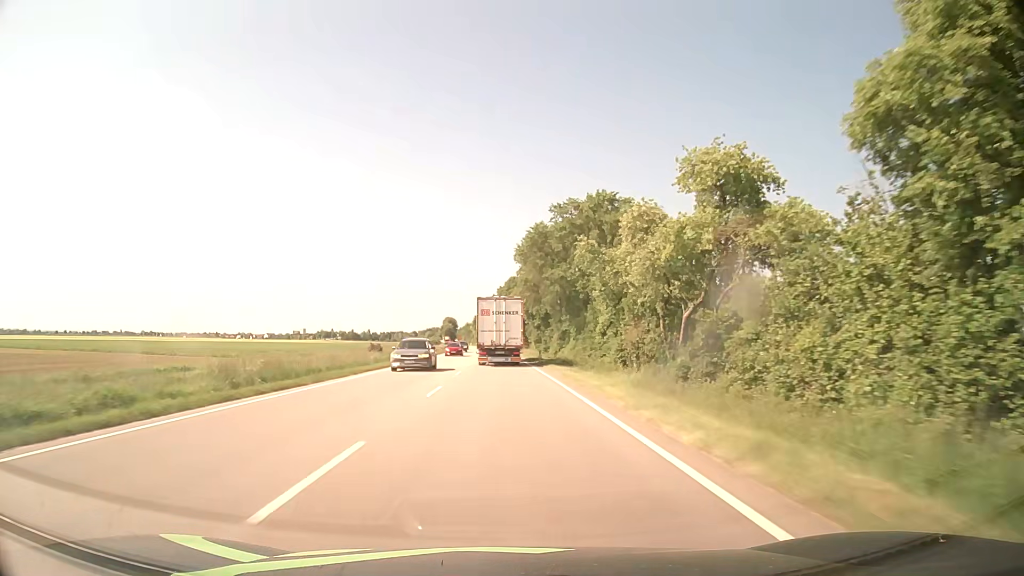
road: primary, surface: asphalt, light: Day
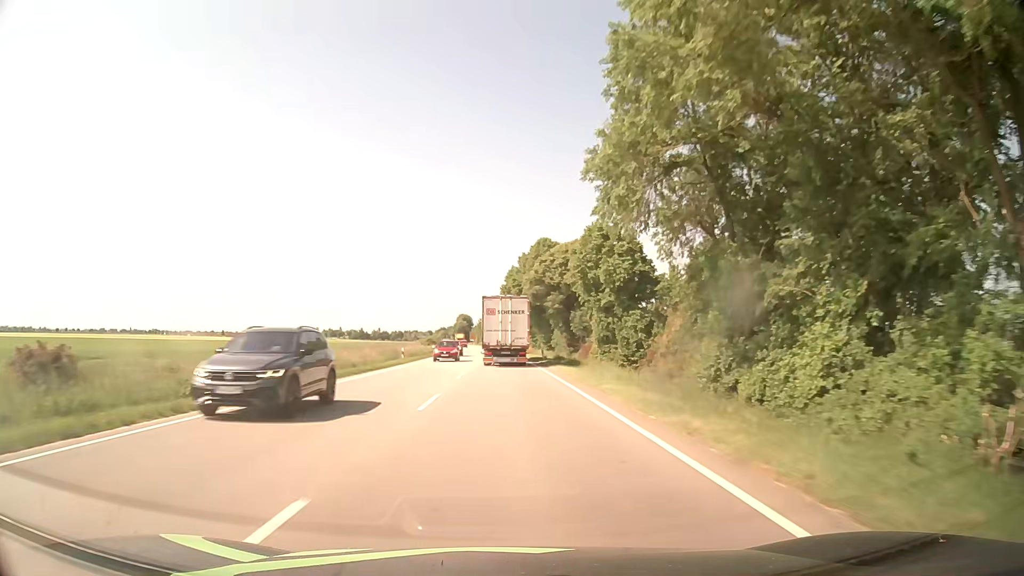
(-0.8, +50.9) m; -2°
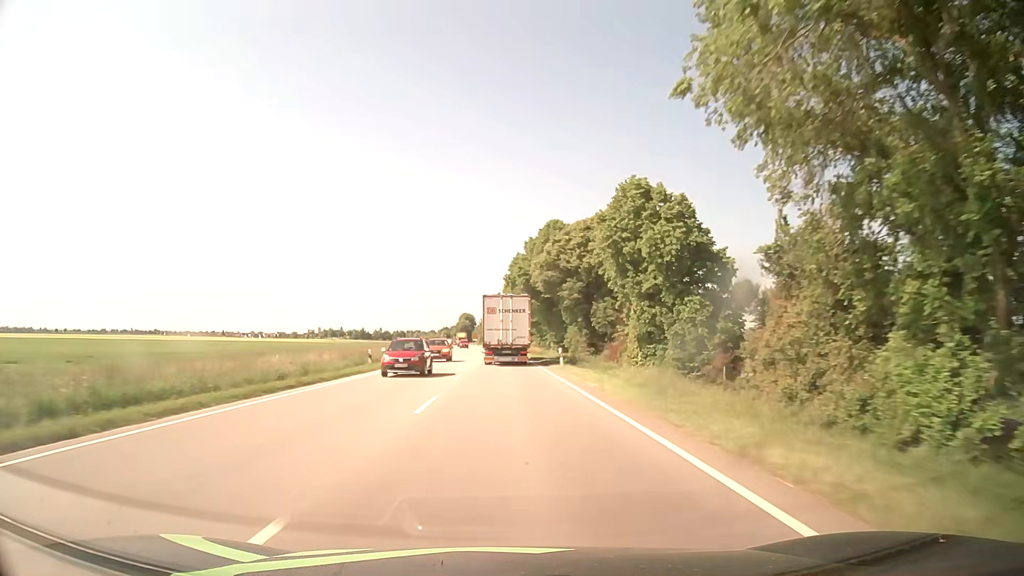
(-0.1, +12.6) m; 0°
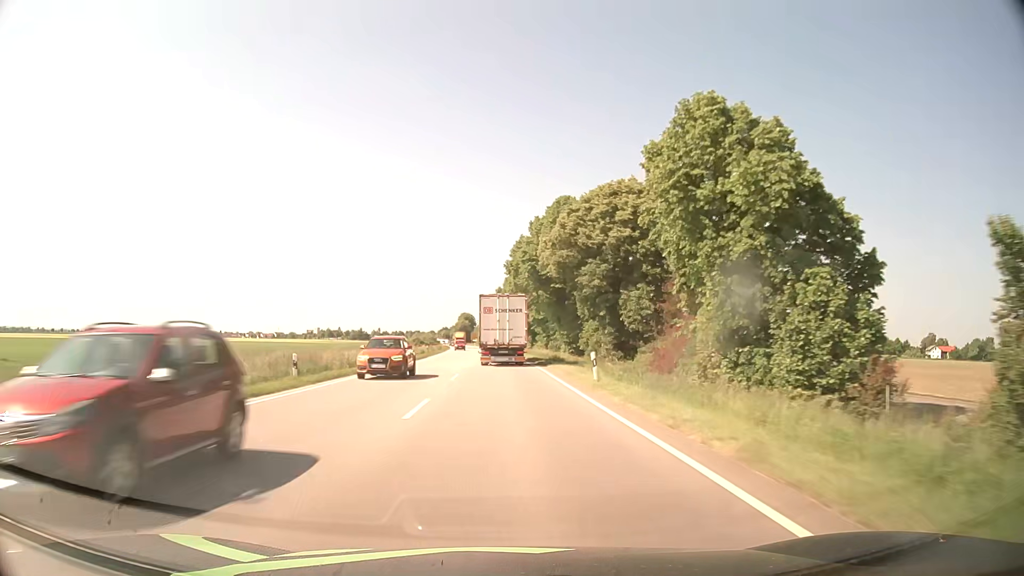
(0.0, +12.6) m; 0°
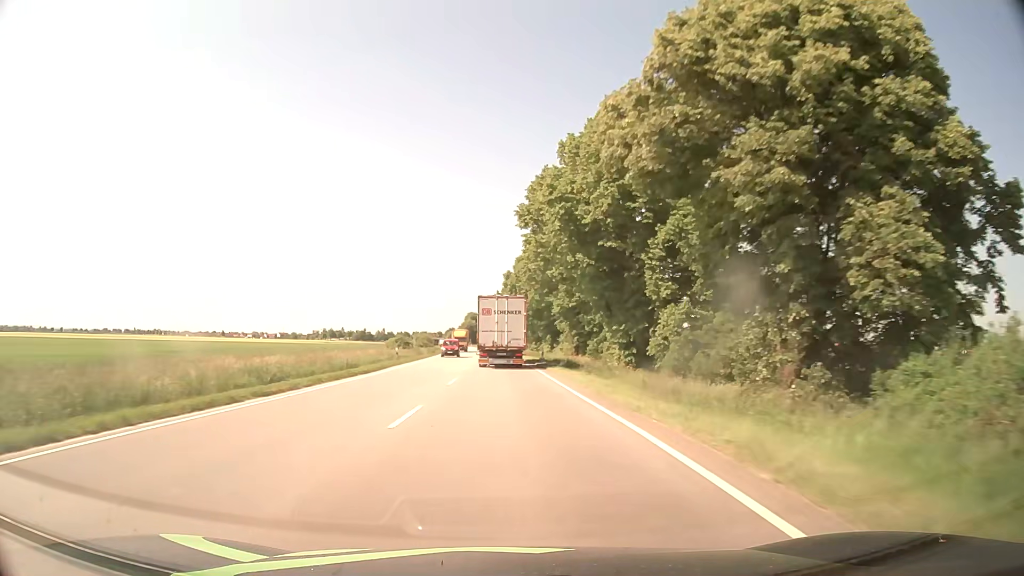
(0.0, +25.0) m; -1°
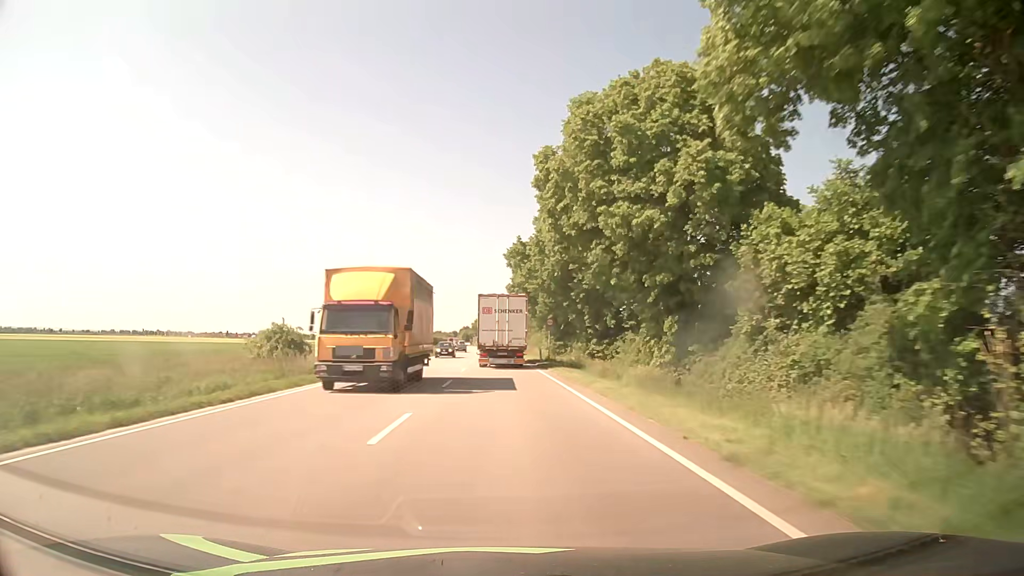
(-0.4, +49.3) m; -2°
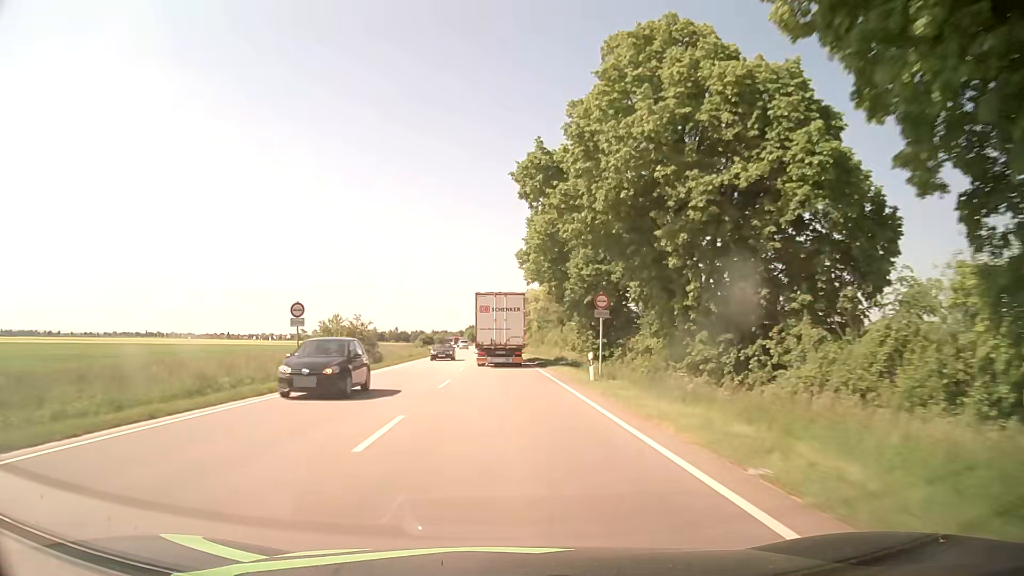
(+0.2, +24.3) m; 0°
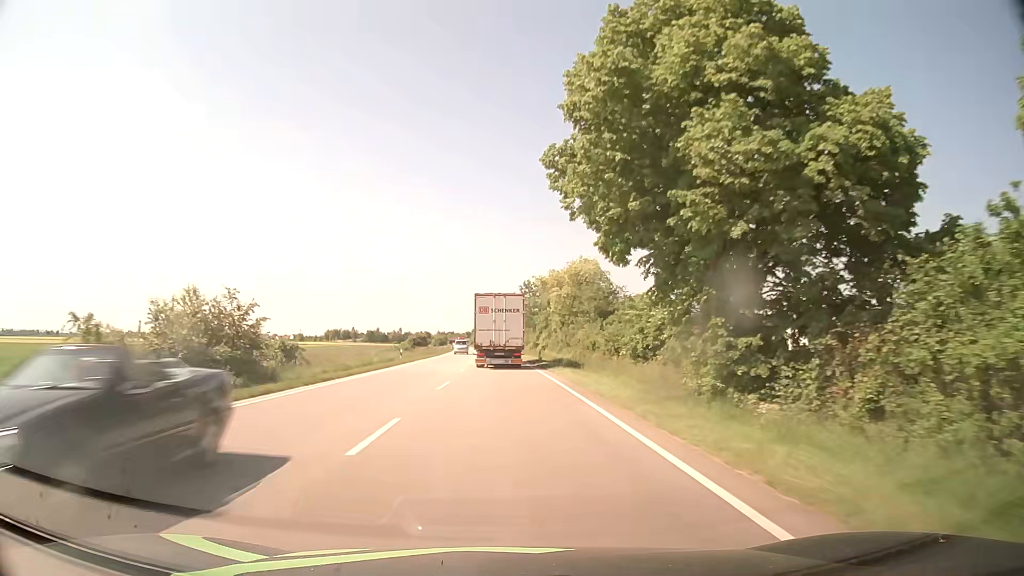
(0.0, +24.1) m; 0°
(0, +10) (0, +20) (0, +30) (0, +40) (-1, +50) (-1, +60) (-1, +70) (-2, +80) (-2, +90) (-3, +100) m
